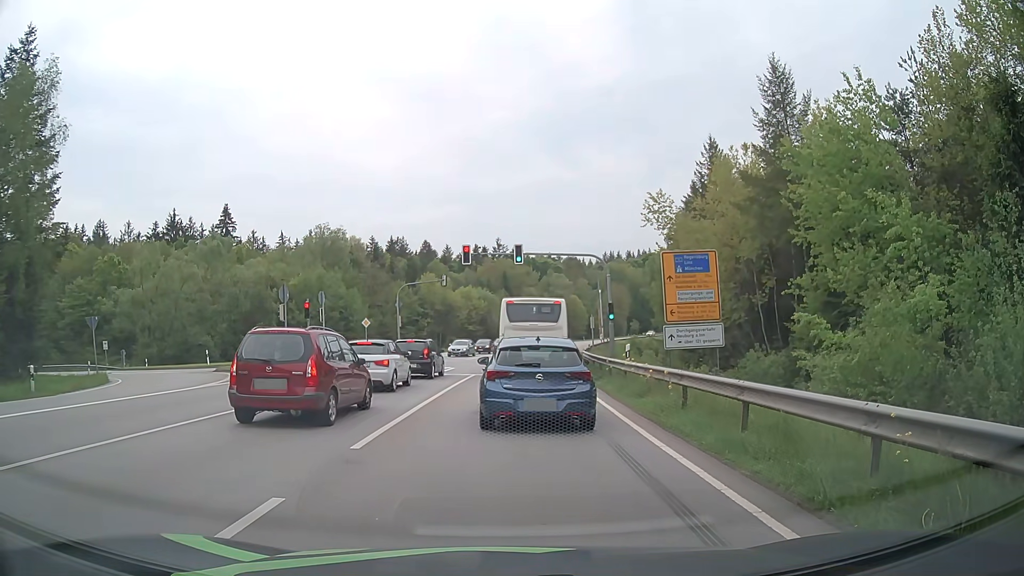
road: secondary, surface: asphalt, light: Day
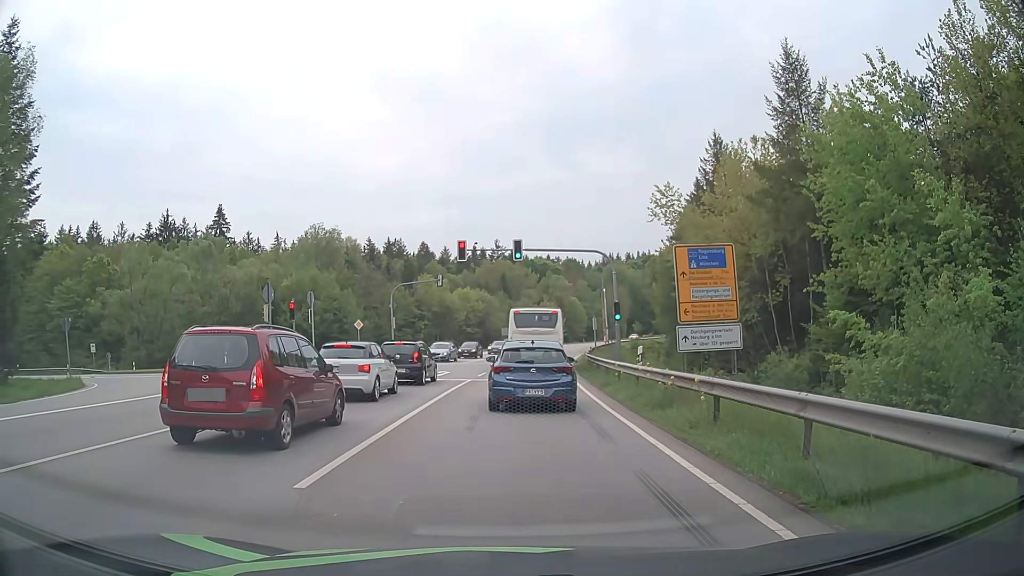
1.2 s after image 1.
(0.0, +2.4) m; -1°
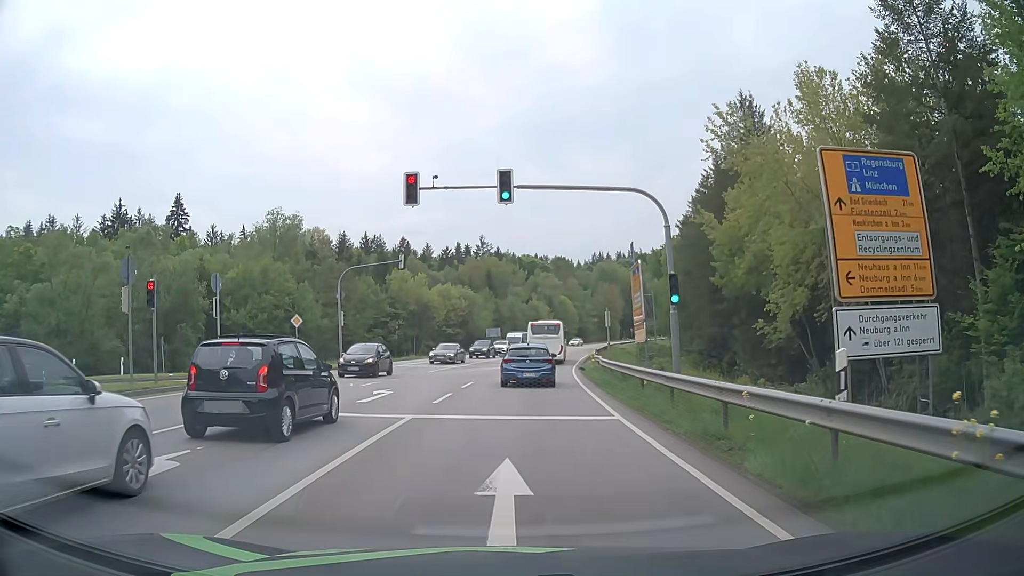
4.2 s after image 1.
(+0.2, +13.4) m; +1°
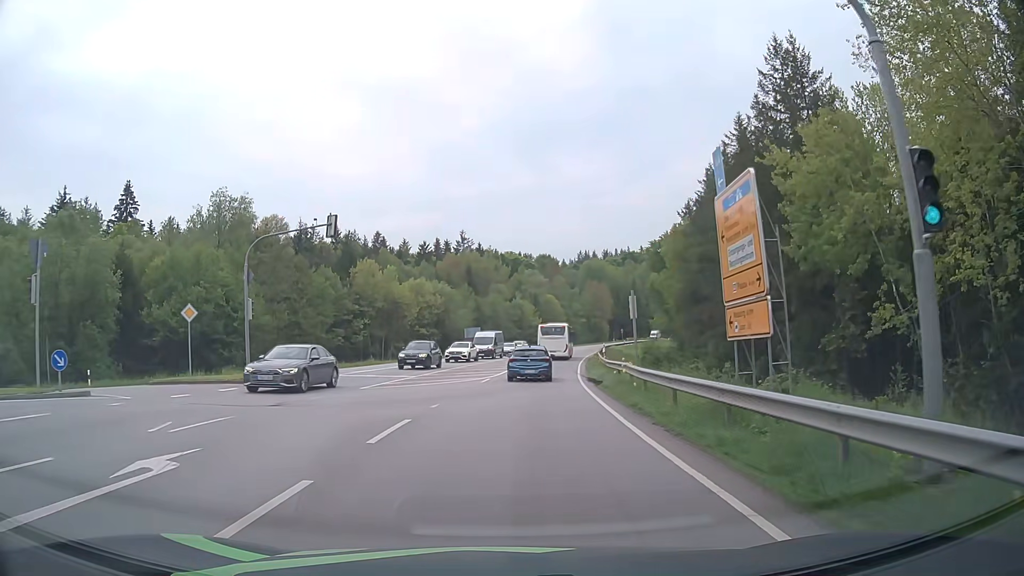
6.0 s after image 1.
(+0.3, +12.9) m; +2°
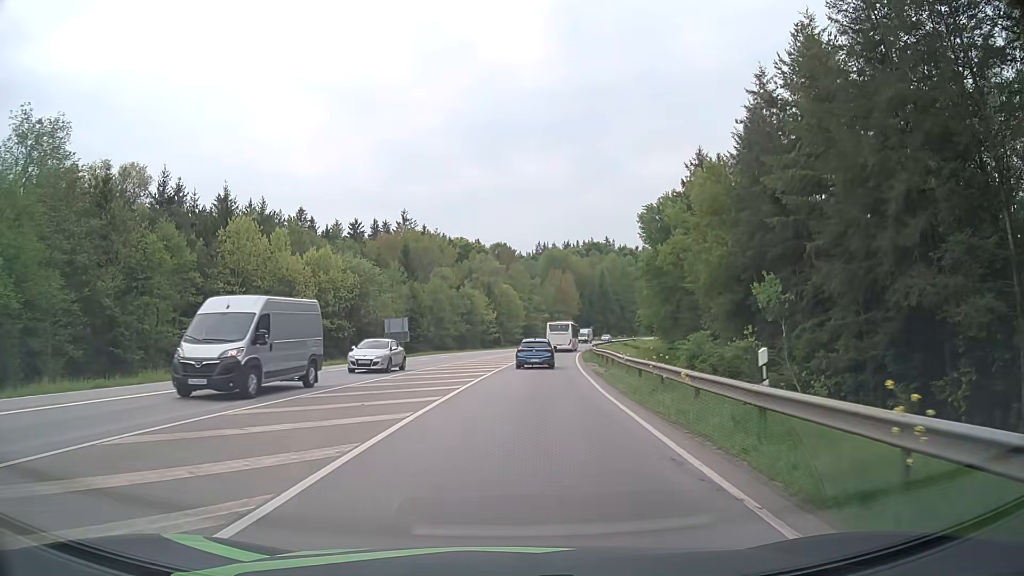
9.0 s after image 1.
(+1.1, +29.7) m; +4°
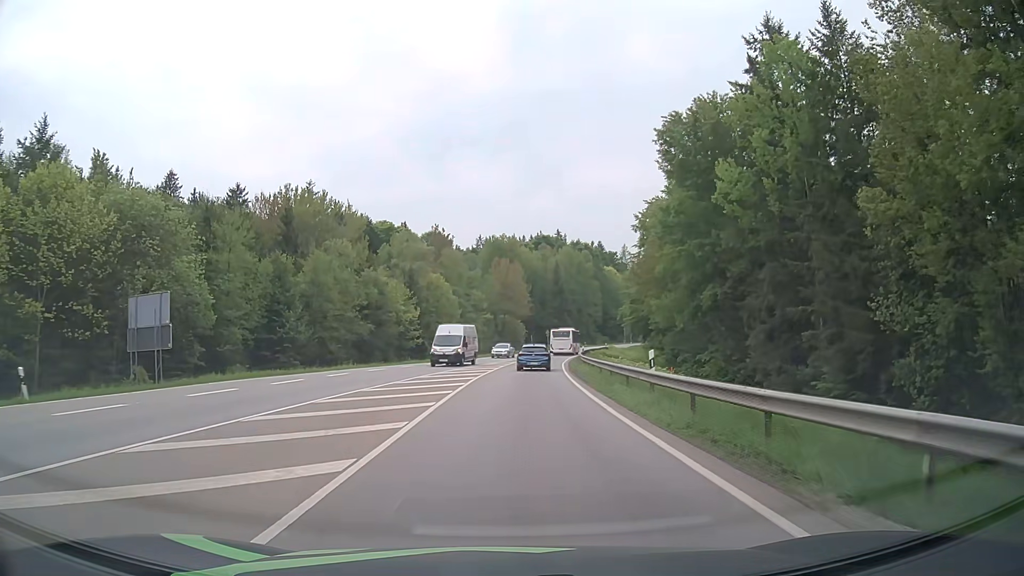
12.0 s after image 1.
(+1.3, +37.1) m; +5°
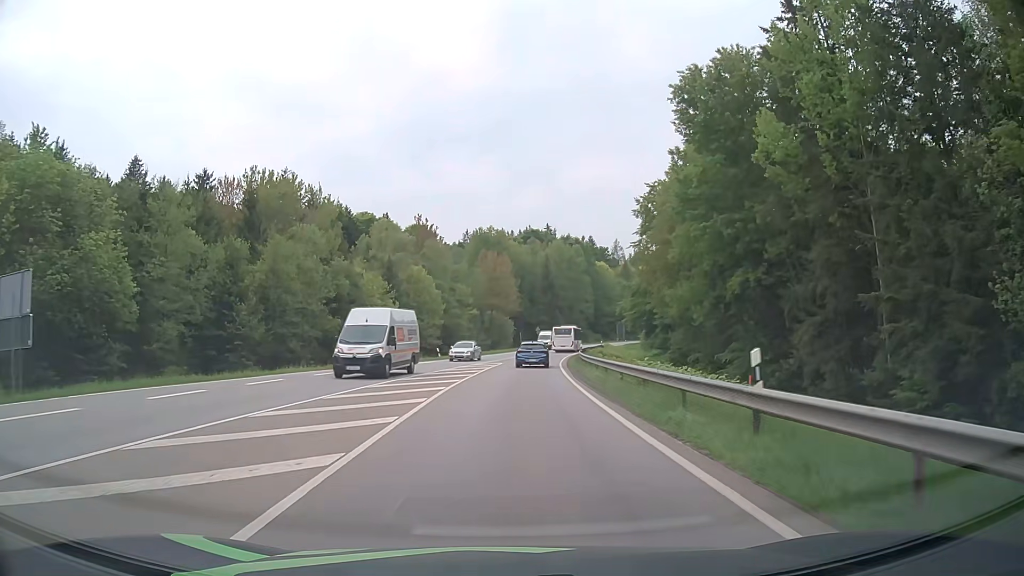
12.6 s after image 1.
(+0.1, +8.3) m; +1°
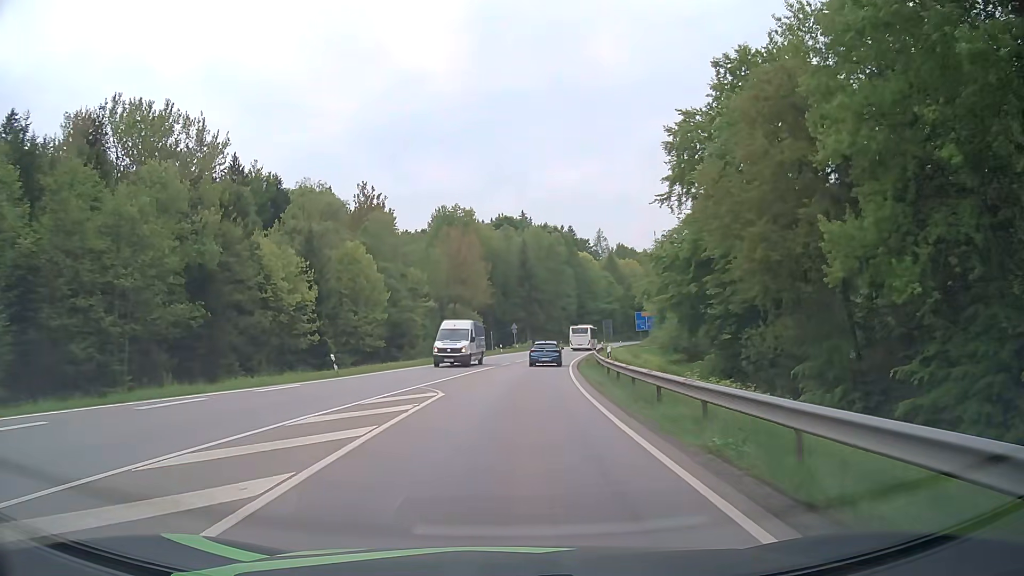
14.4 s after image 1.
(+0.5, +26.5) m; +3°
(0, +10) (0, +20) (+1, +30) (+2, +40) (+3, +50) (+4, +60) (+5, +70) (+7, +80) (+9, +89) (+11, +99) m
